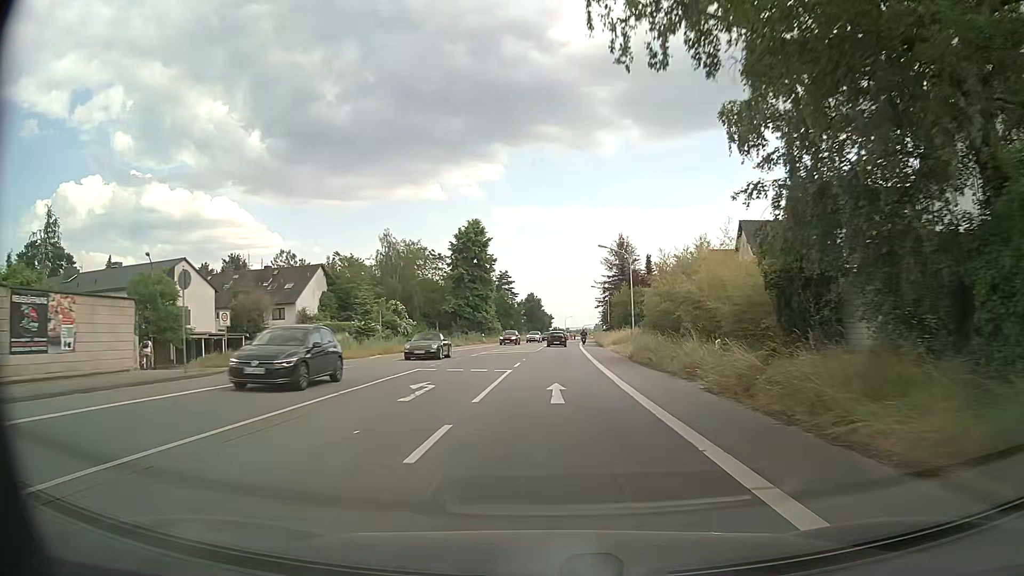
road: primary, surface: asphalt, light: Day
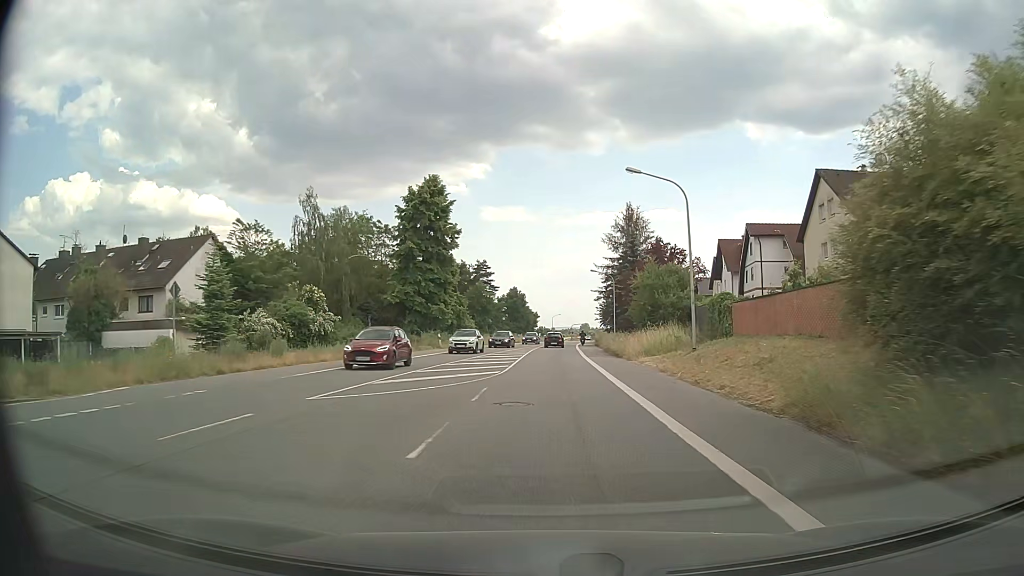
(+0.2, +24.2) m; +1°
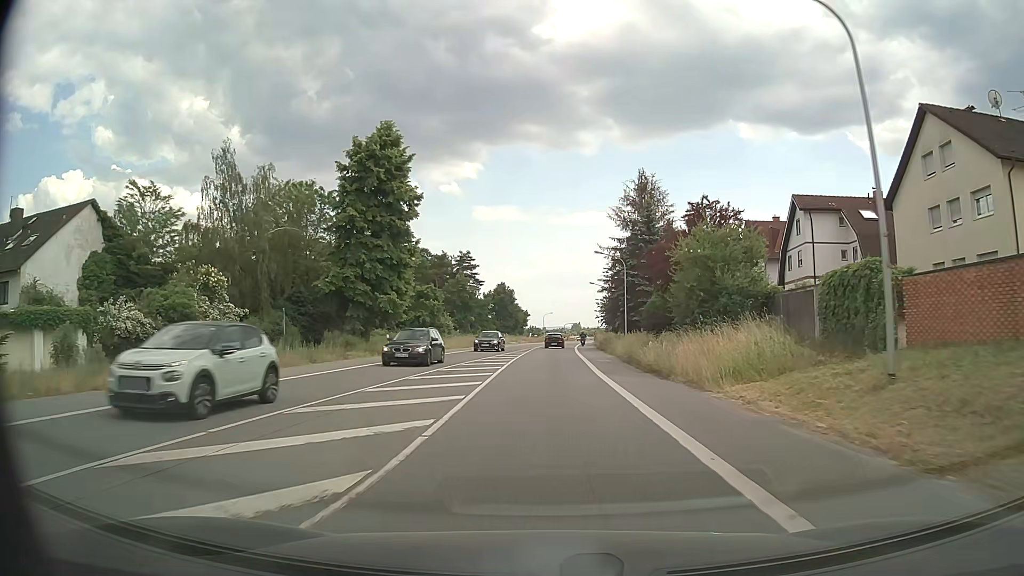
(+0.1, +16.0) m; +1°
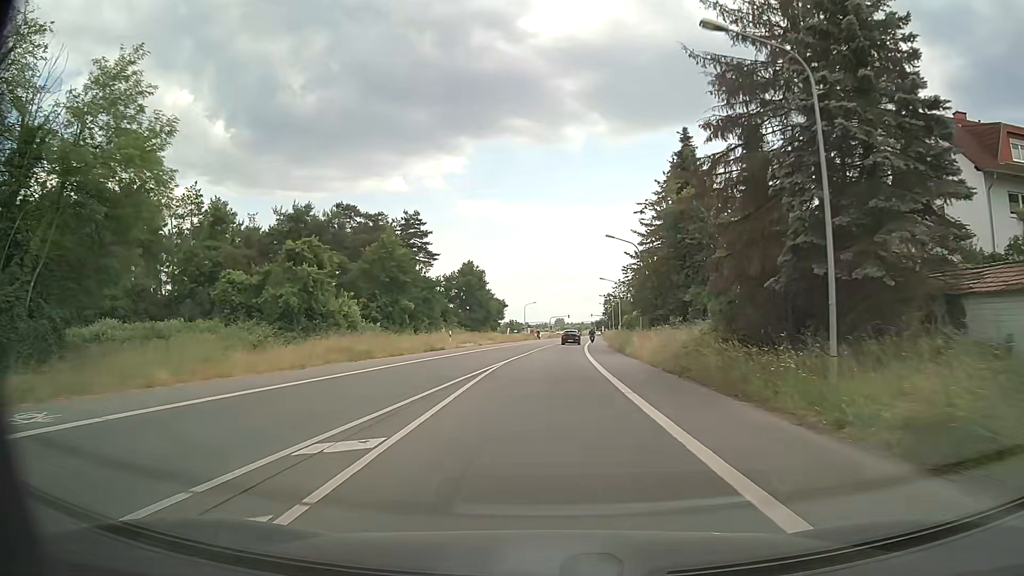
(+0.2, +39.6) m; +1°
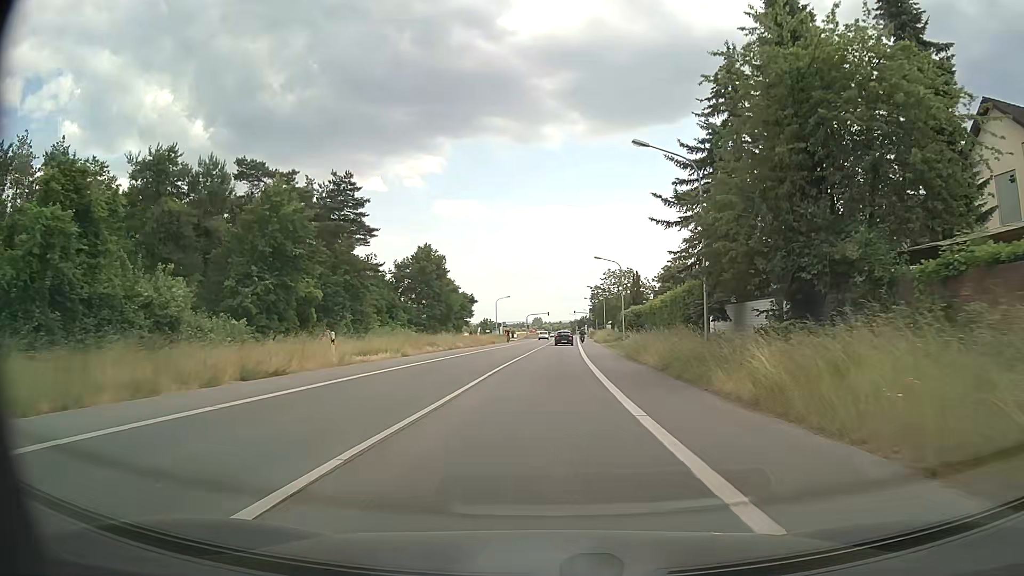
(+0.3, +23.7) m; +2°
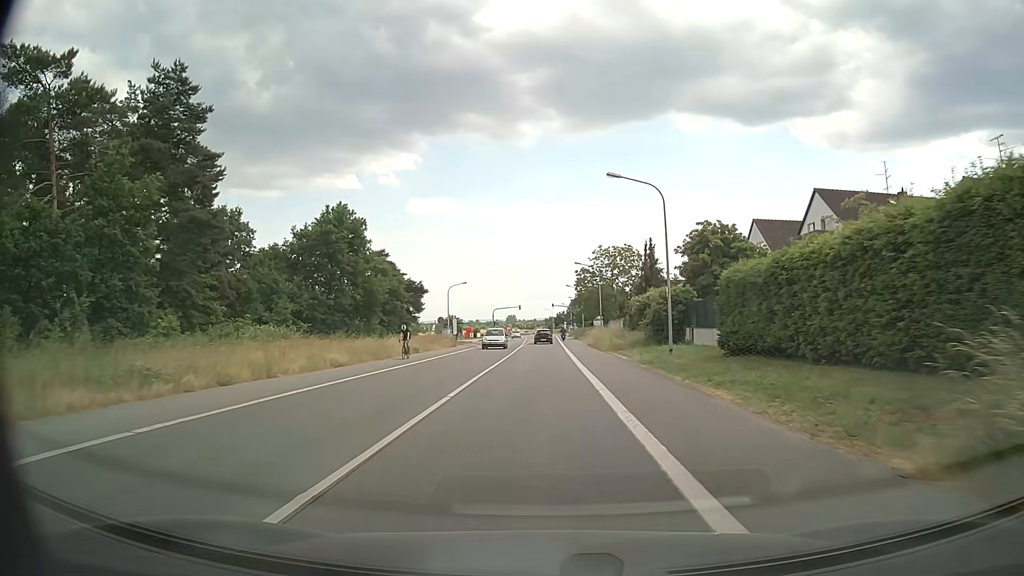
(+0.7, +31.7) m; +2°
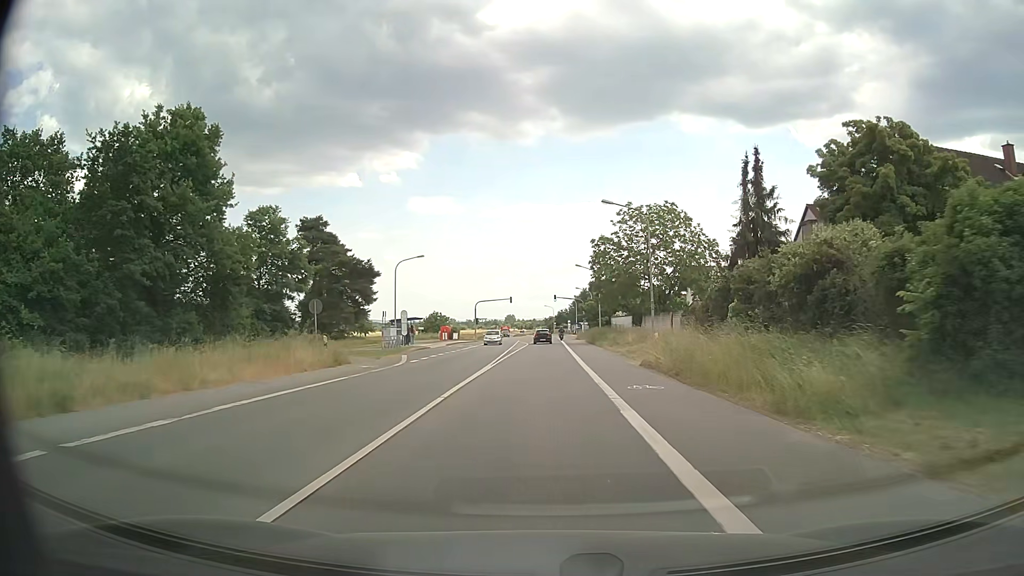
(+0.4, +31.9) m; 0°
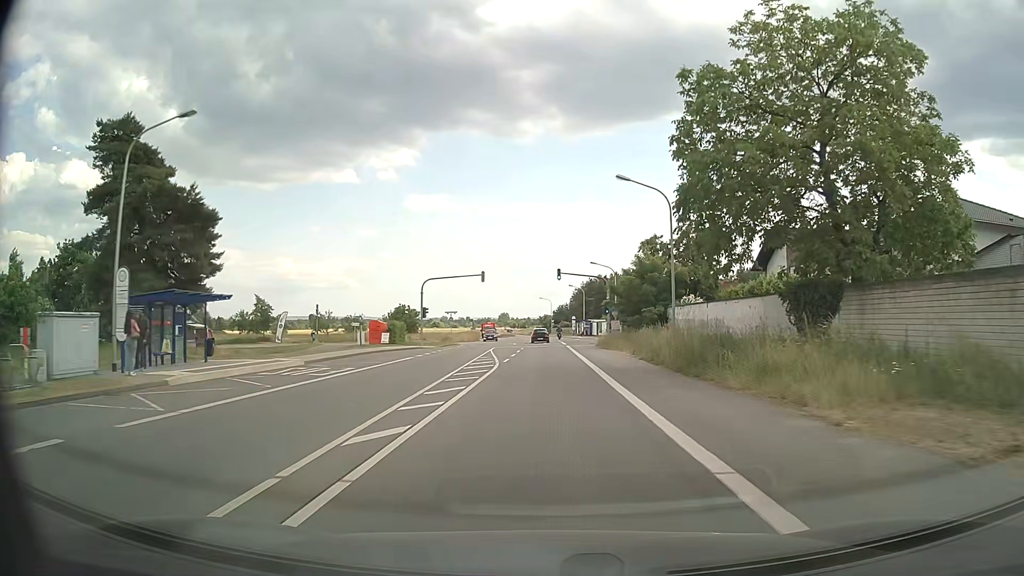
(0.0, +40.2) m; 0°
(0, +10) (0, +20) (0, +30) (0, +40) (0, +50) (0, +60) (0, +70) (0, +80) (0, +90) (-1, +100) m
